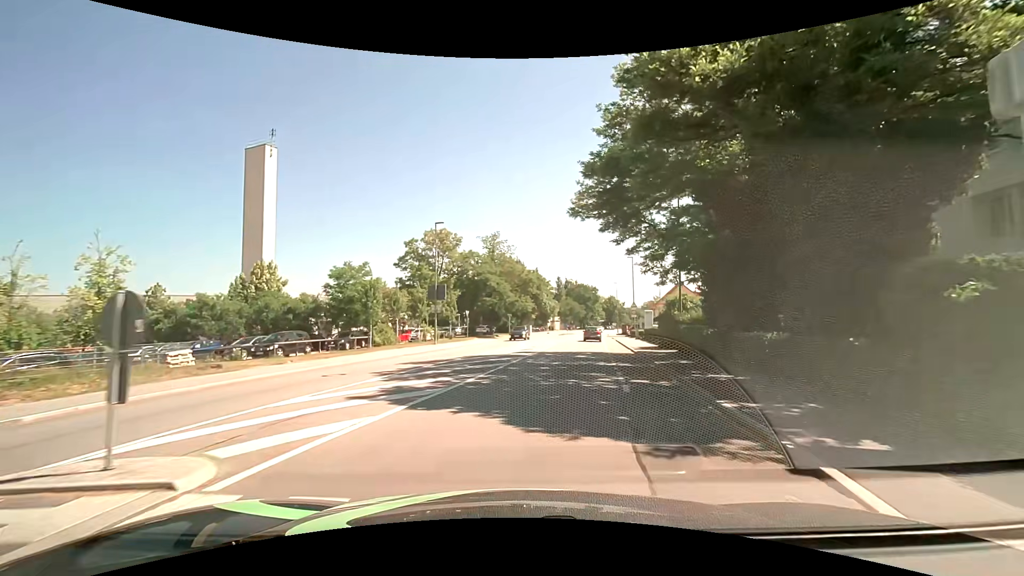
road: tertiary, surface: asphalt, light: Day
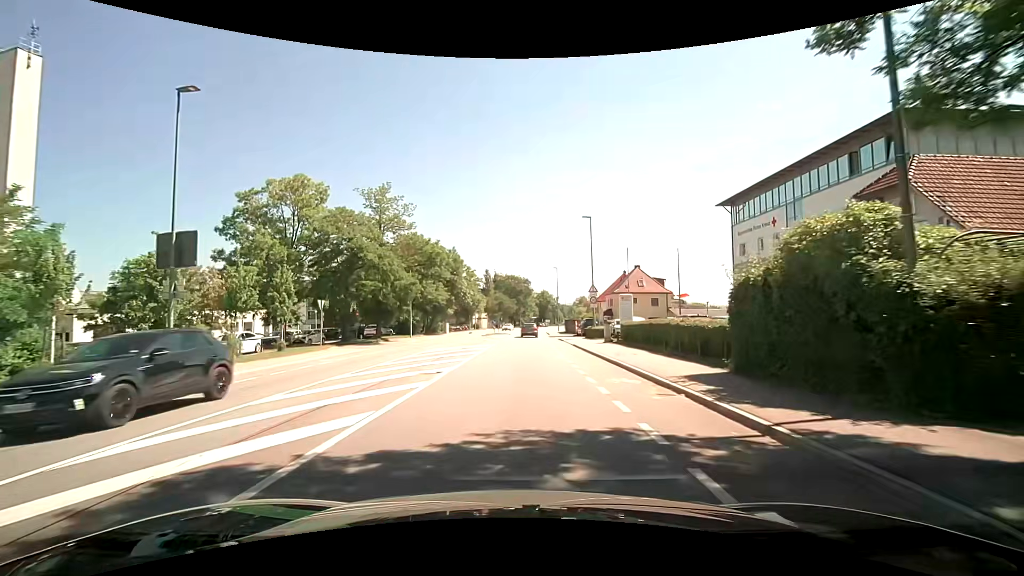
(+2.1, +23.3) m; +7°
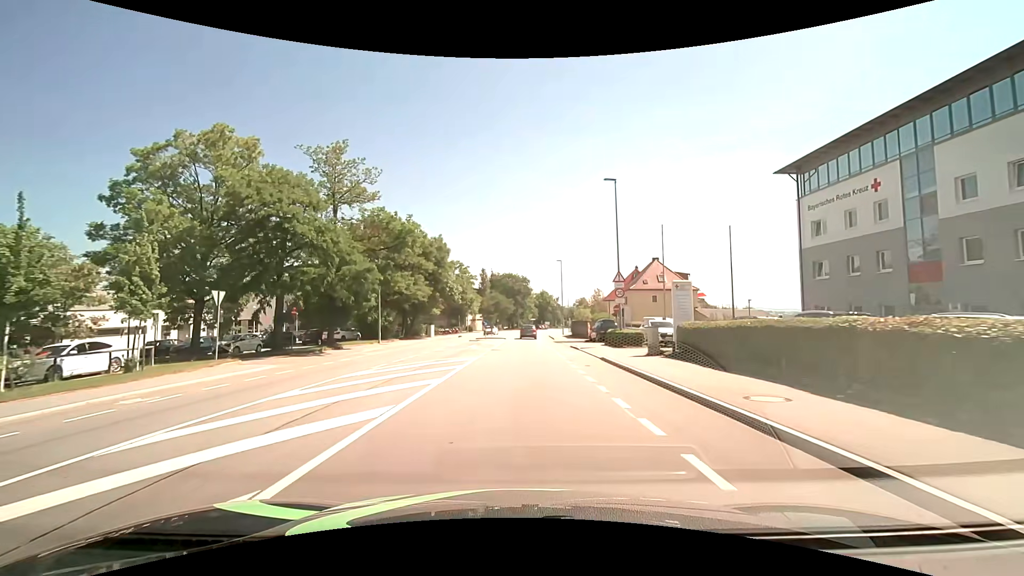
(0.0, +11.6) m; 0°
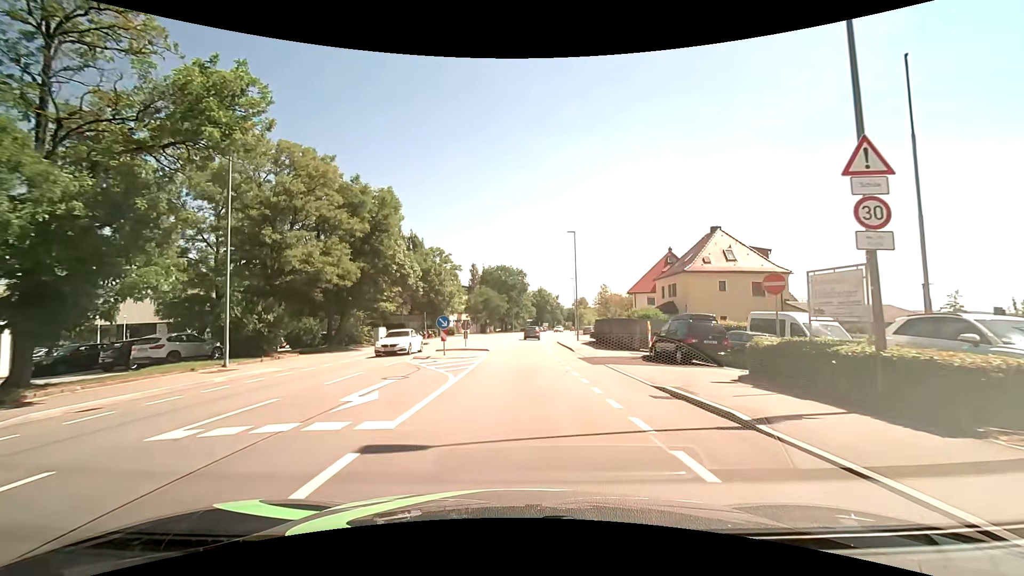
(+0.1, +21.8) m; 0°
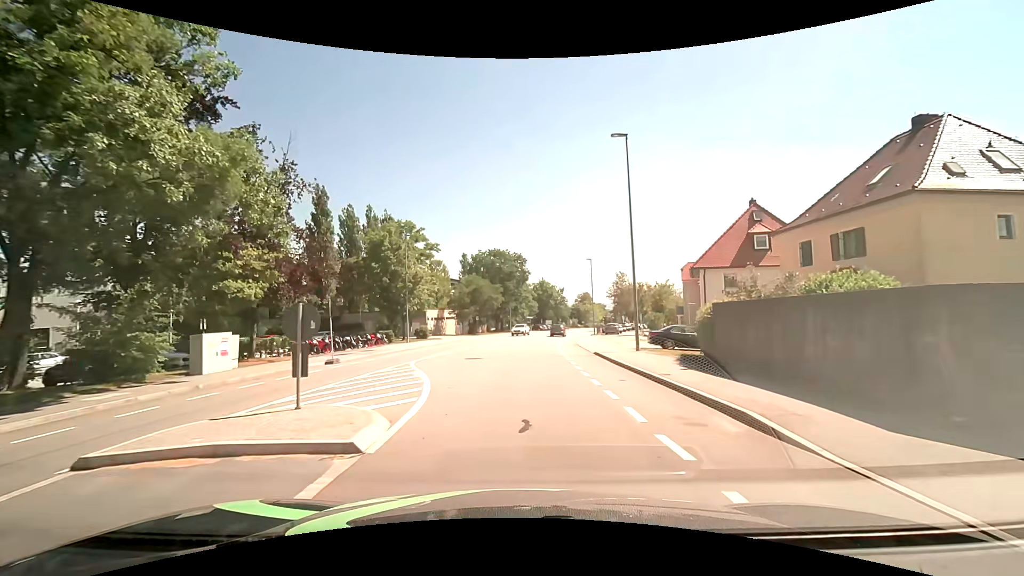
(0.0, +23.4) m; 0°
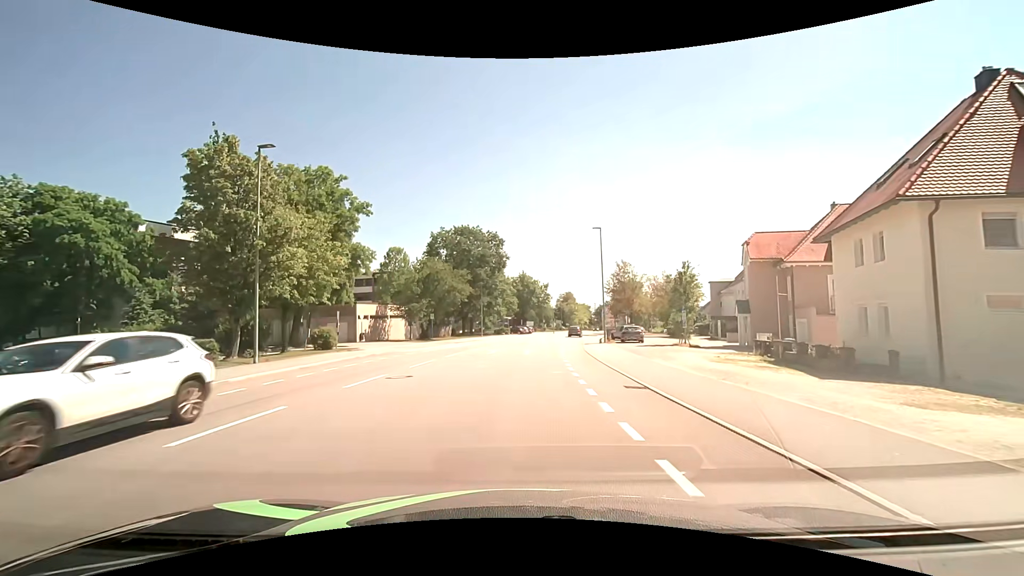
(+0.7, +23.2) m; +3°
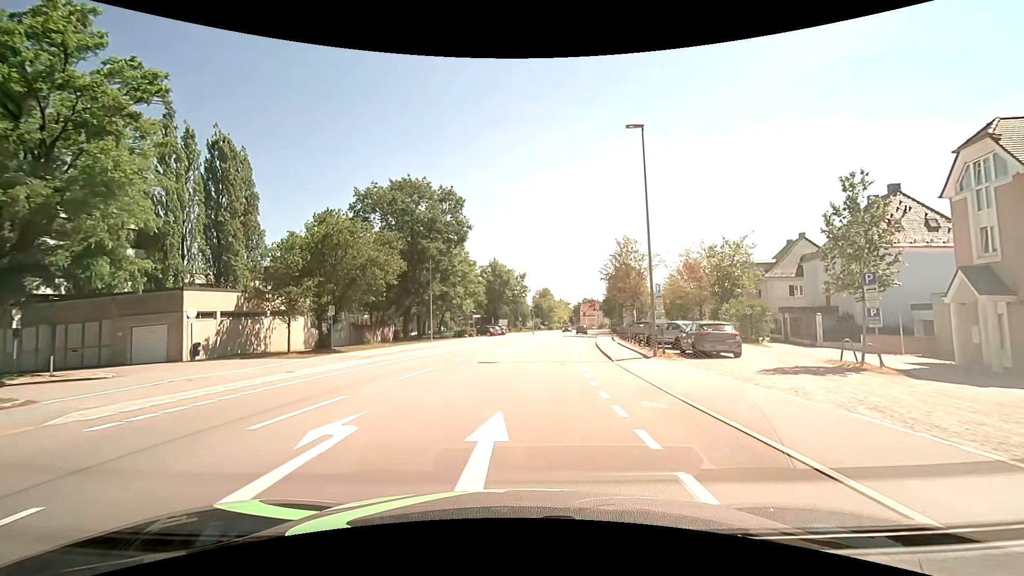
(+0.6, +22.9) m; +3°
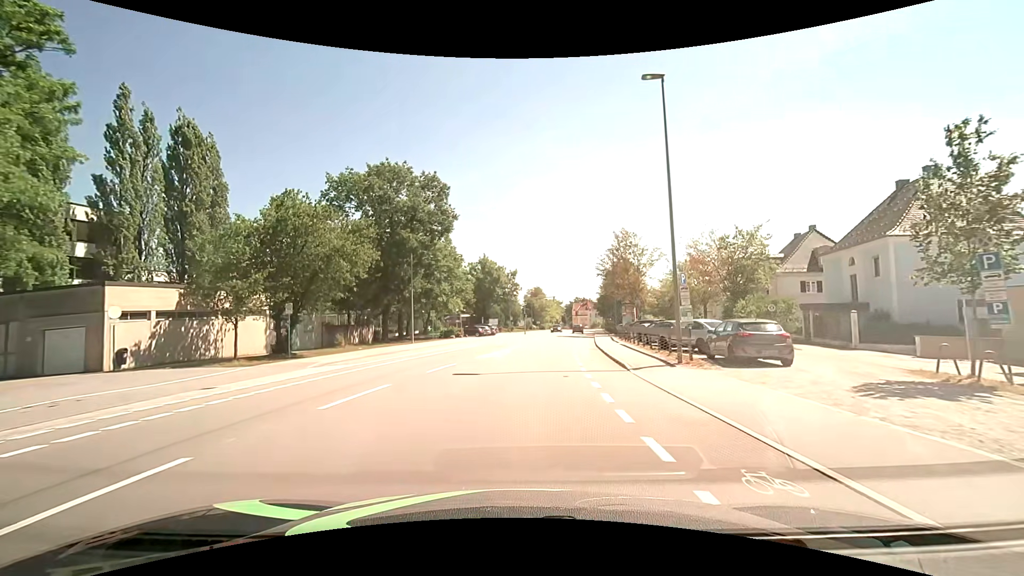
(+0.1, +4.5) m; +2°
(0, +10) (+1, +20) (+2, +30) (+3, +40) (+4, +50) (+6, +60) (+7, +70) (+8, +79) (+10, +89) (+11, +99) m
